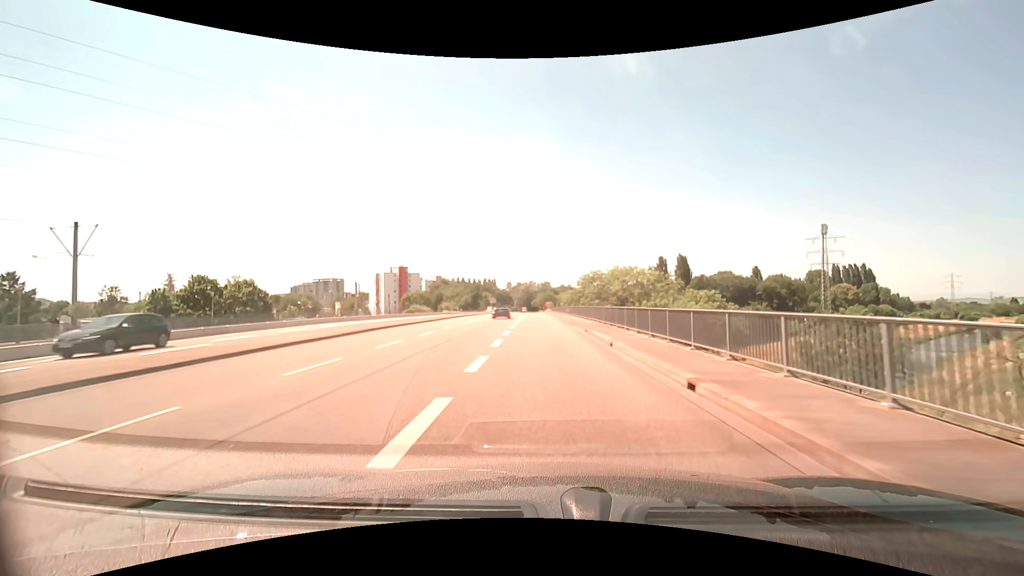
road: secondary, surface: asphalt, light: Day
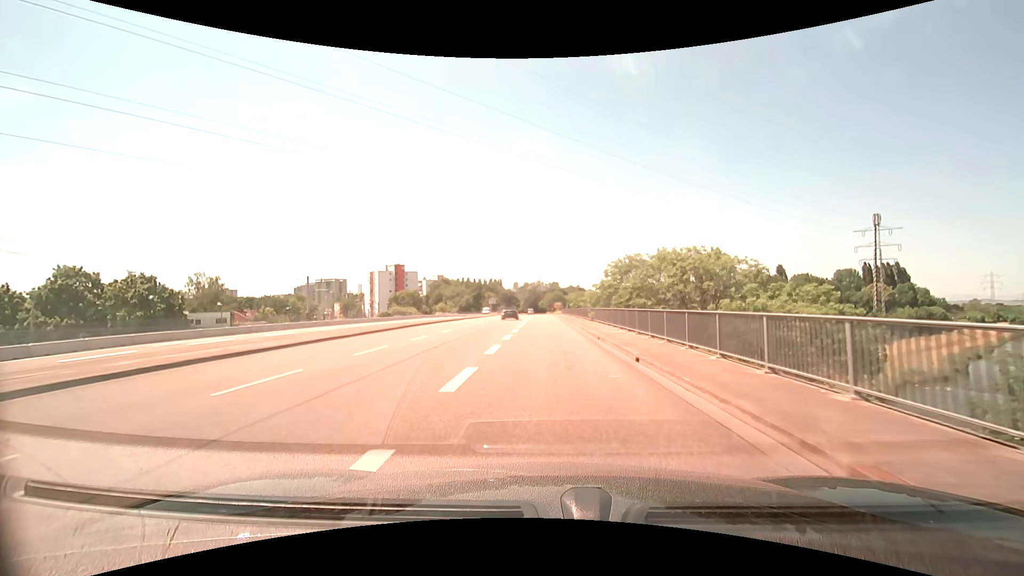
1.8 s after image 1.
(-0.2, +20.2) m; -1°
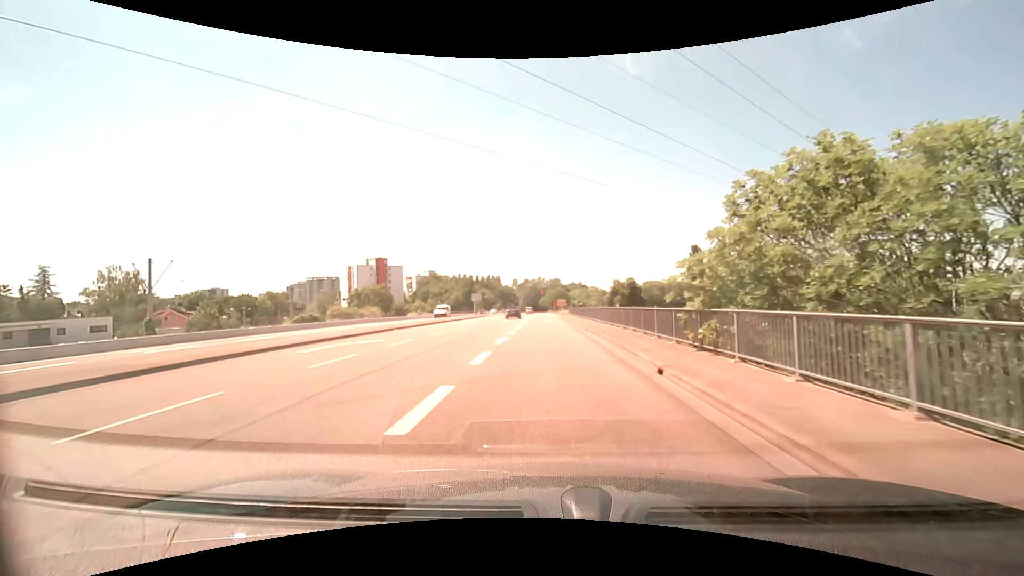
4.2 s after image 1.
(0.0, +26.4) m; 0°
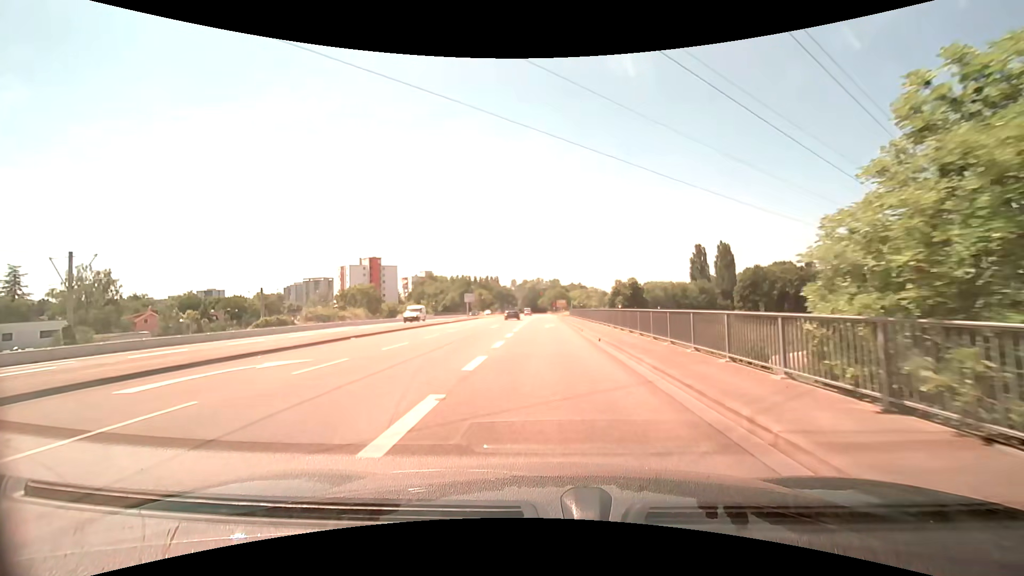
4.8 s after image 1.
(0.0, +6.5) m; 0°
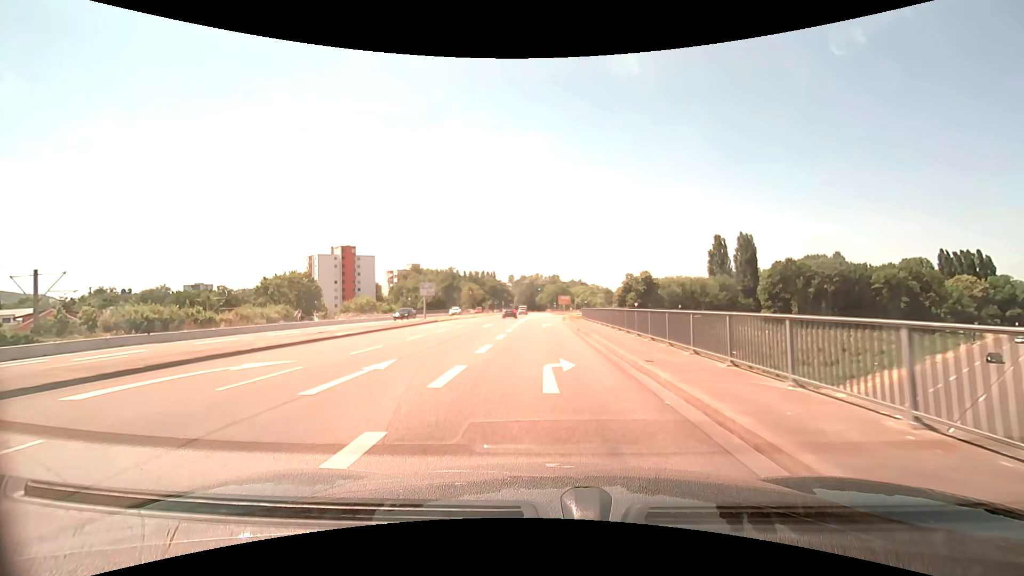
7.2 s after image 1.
(0.0, +26.0) m; 0°
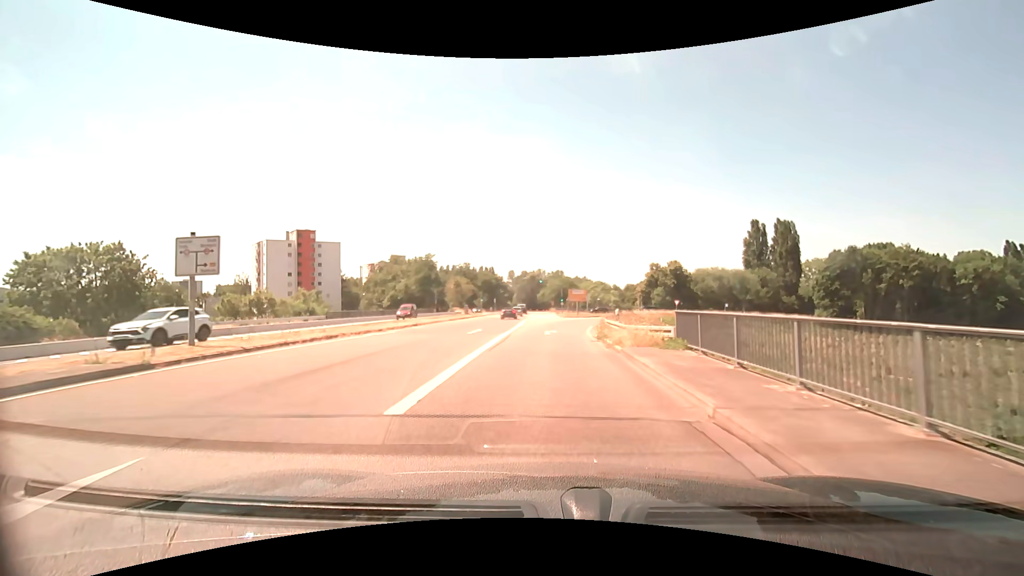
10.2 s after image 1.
(-0.2, +32.5) m; 0°
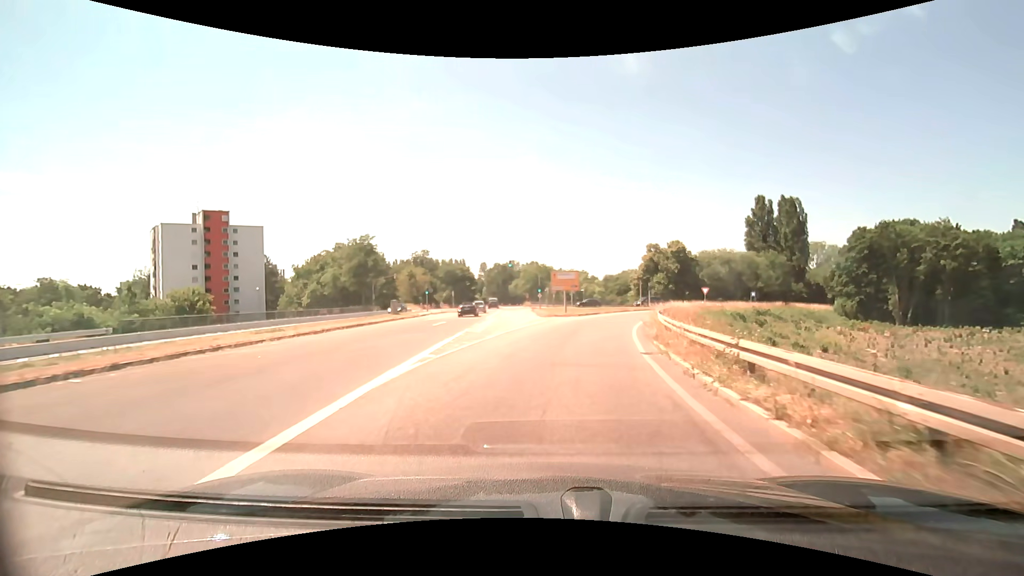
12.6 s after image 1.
(+0.5, +25.8) m; +3°
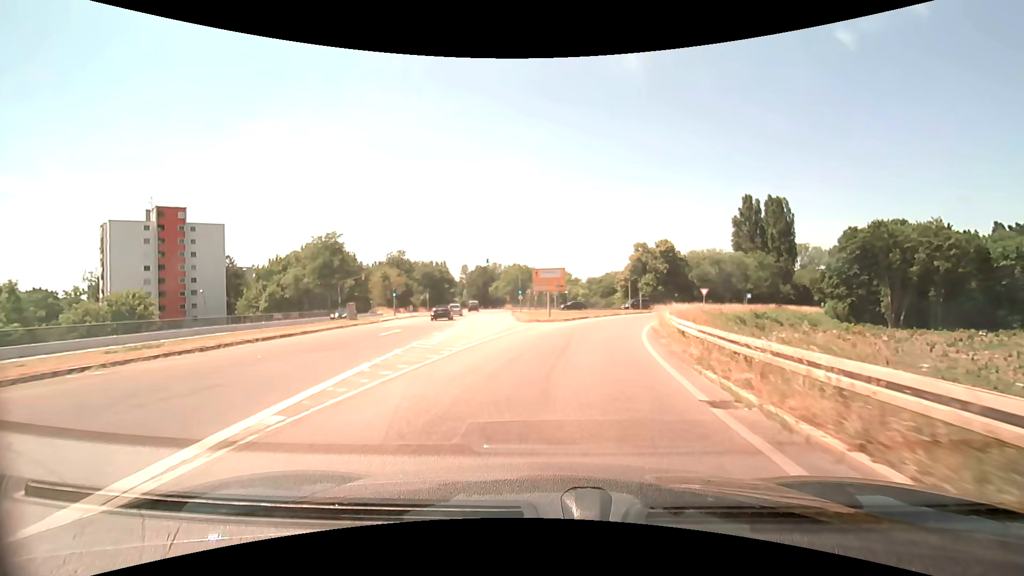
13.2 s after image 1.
(+0.1, +6.4) m; +3°
(0, +10) (+1, +20) (+3, +30) (+6, +39) (+9, +49) (+14, +58) (+19, +66) (+24, +75) (+29, +83) (+35, +92) m
